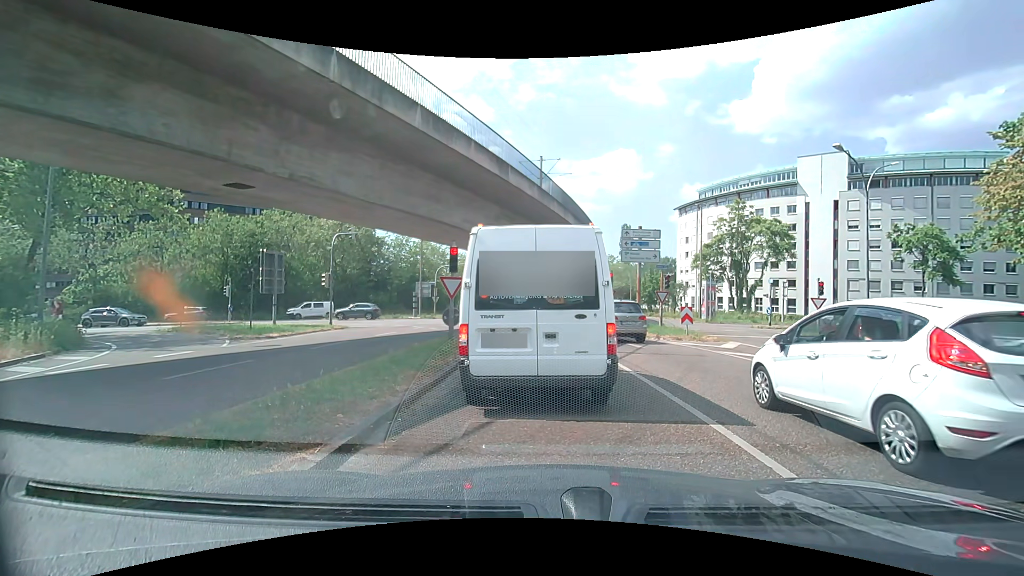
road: secondary_link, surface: asphalt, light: Day
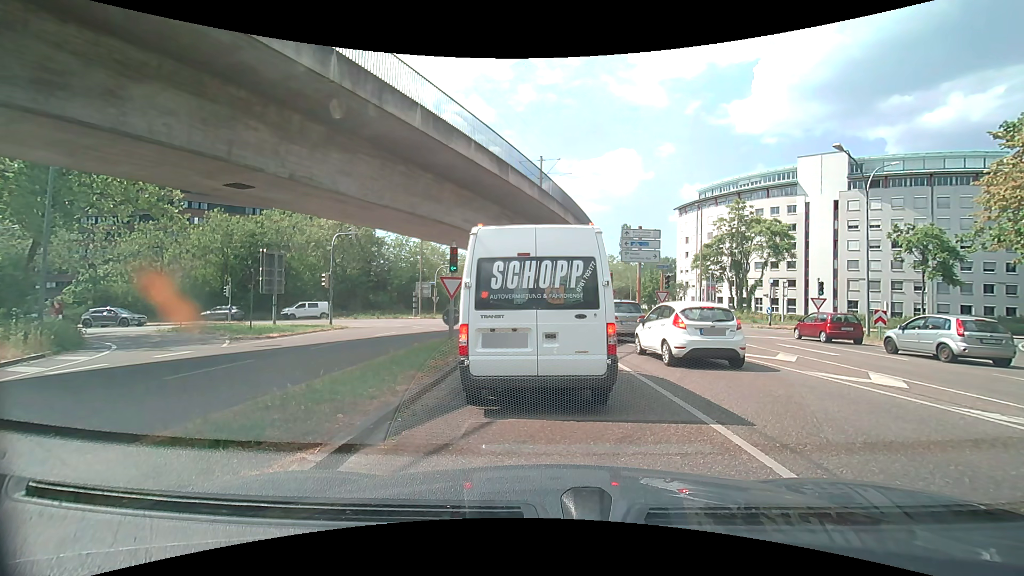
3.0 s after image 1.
(0.0, +0.1) m; 0°
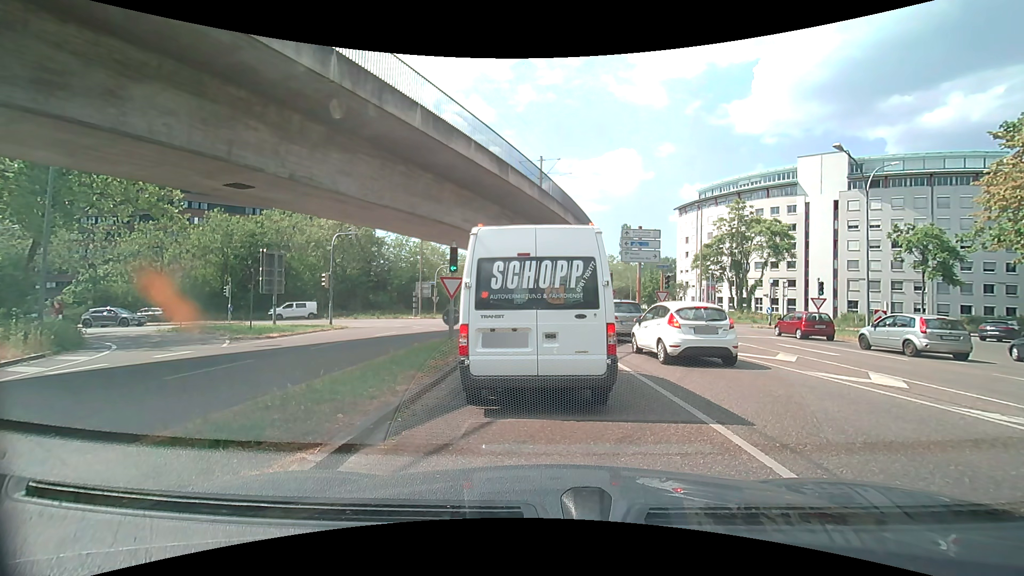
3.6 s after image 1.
(0.0, 0.0) m; 0°
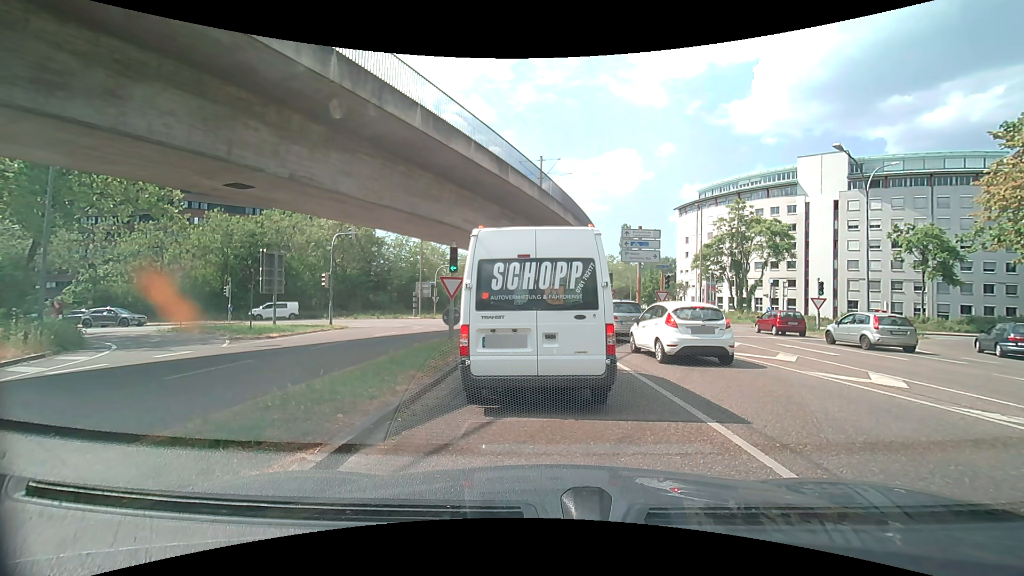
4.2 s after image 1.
(0.0, 0.0) m; 0°
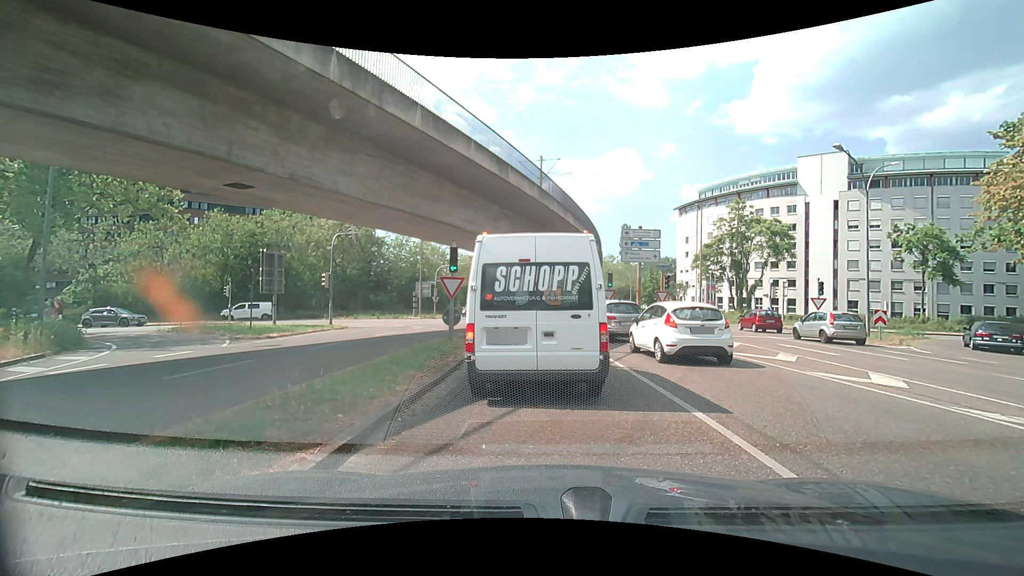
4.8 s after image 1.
(0.0, 0.0) m; 0°
